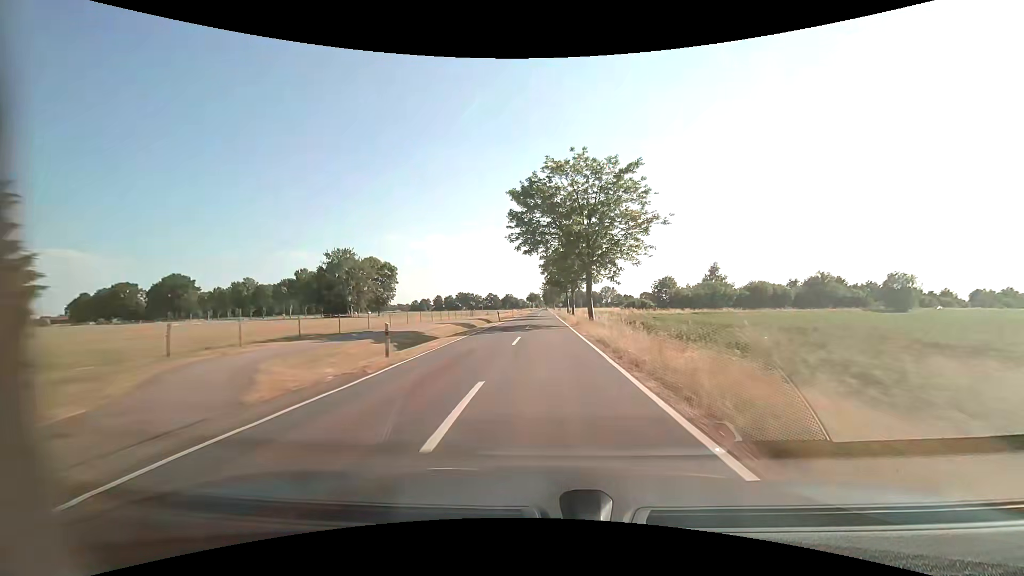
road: tertiary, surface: asphalt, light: Day
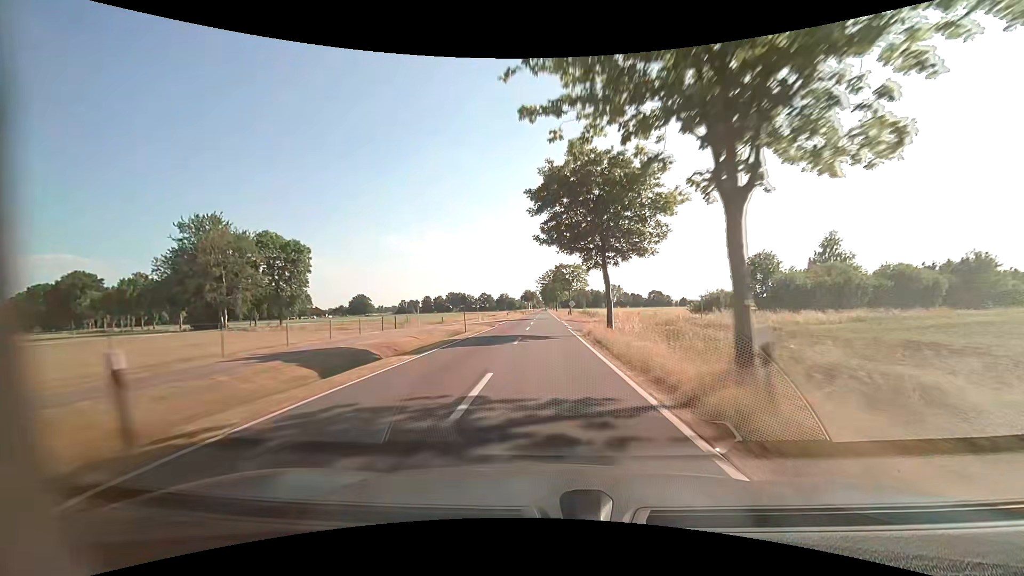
(+0.2, +47.5) m; 0°
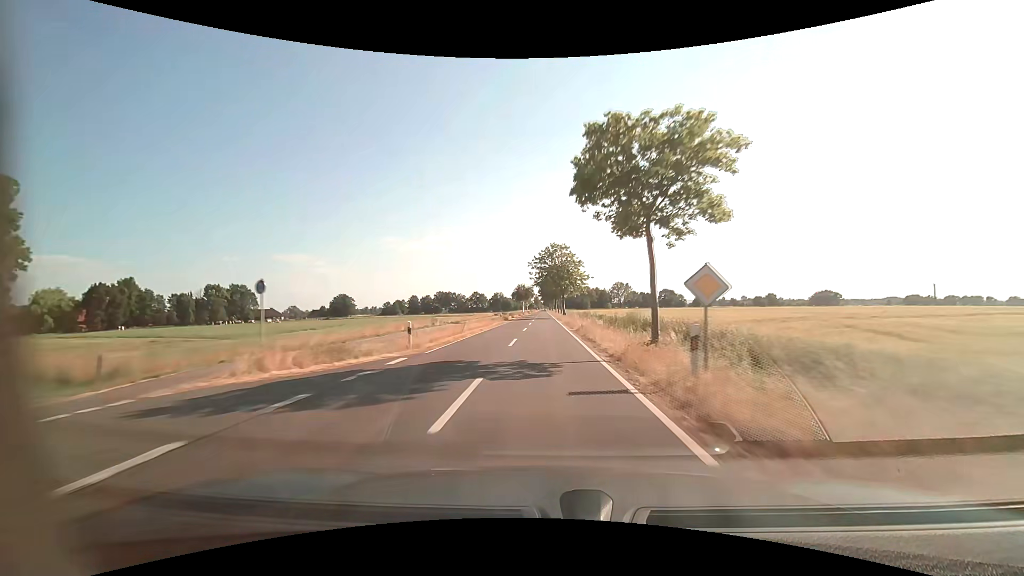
(0.0, +47.5) m; 0°
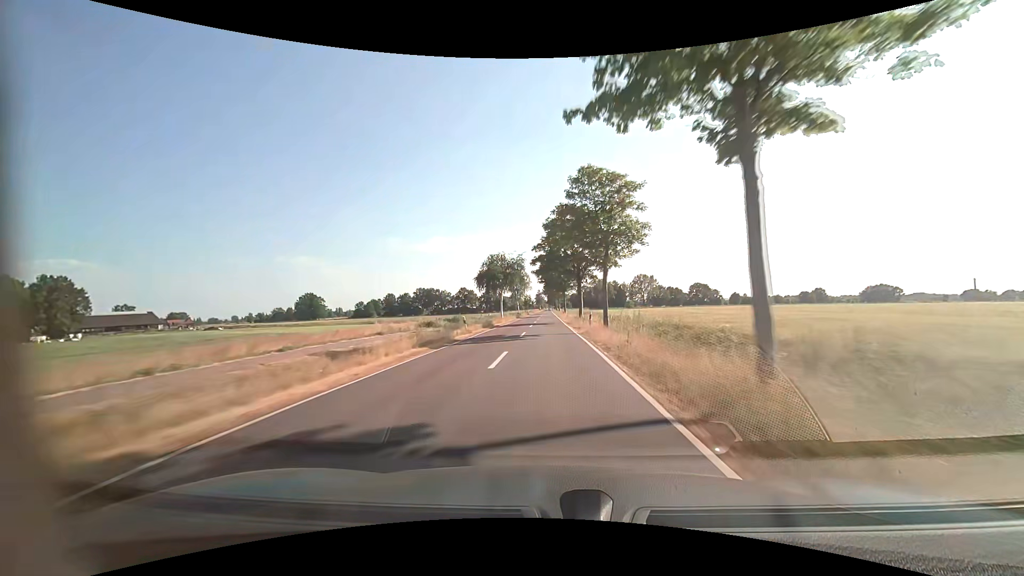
(-0.4, +79.2) m; -1°
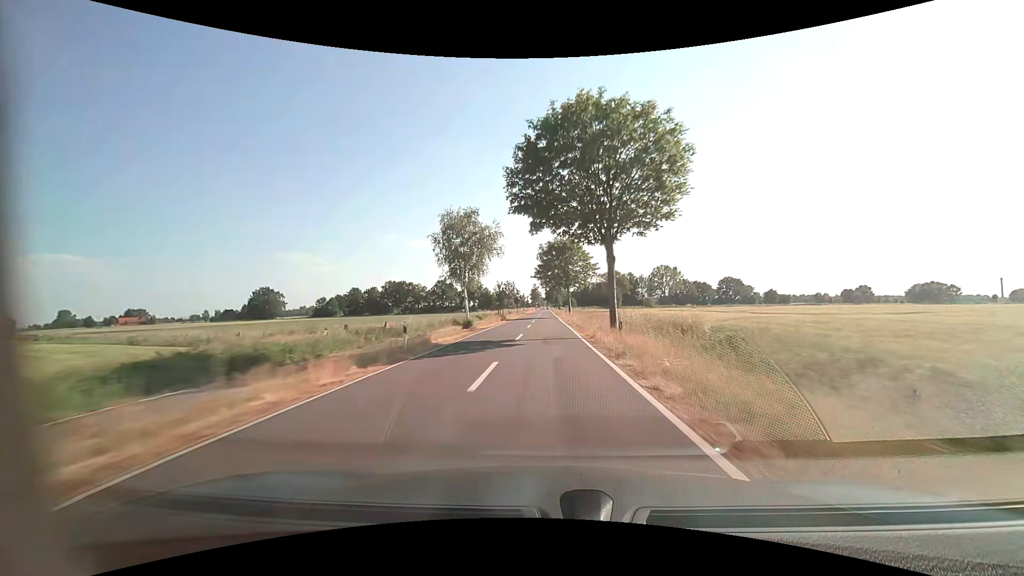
(+0.3, +63.4) m; 0°
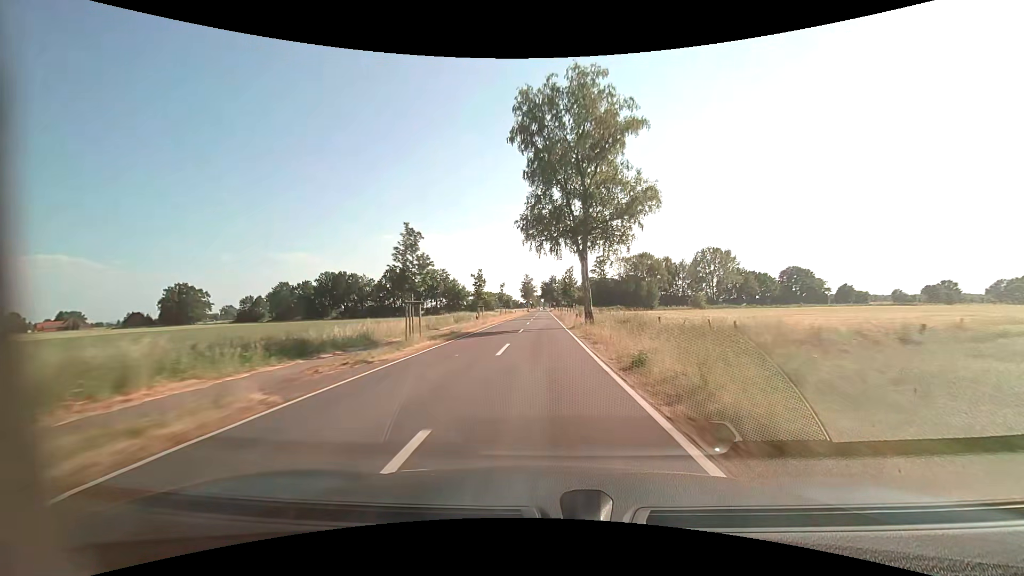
(+0.1, +79.2) m; 0°
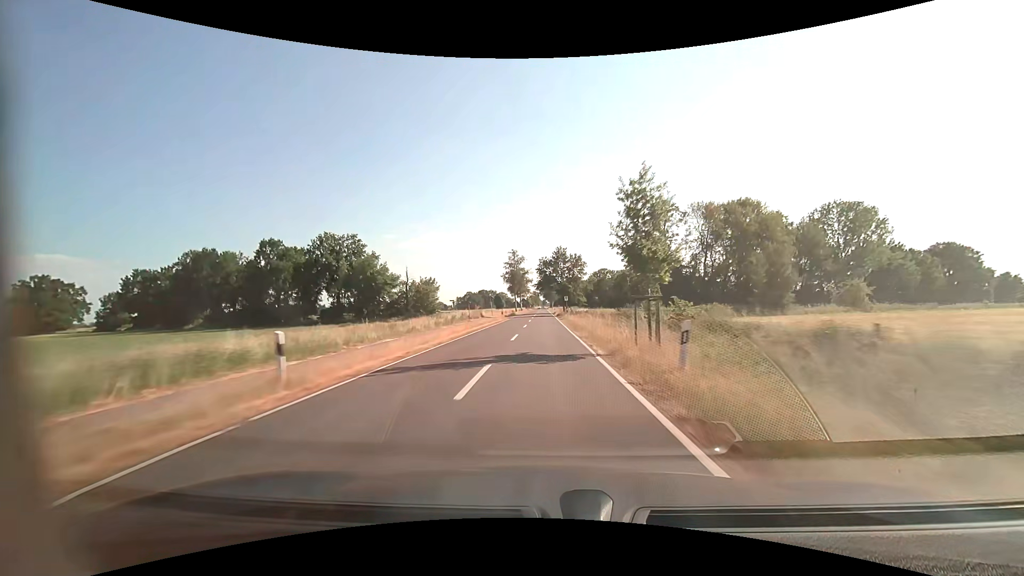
(-0.3, +79.1) m; 0°
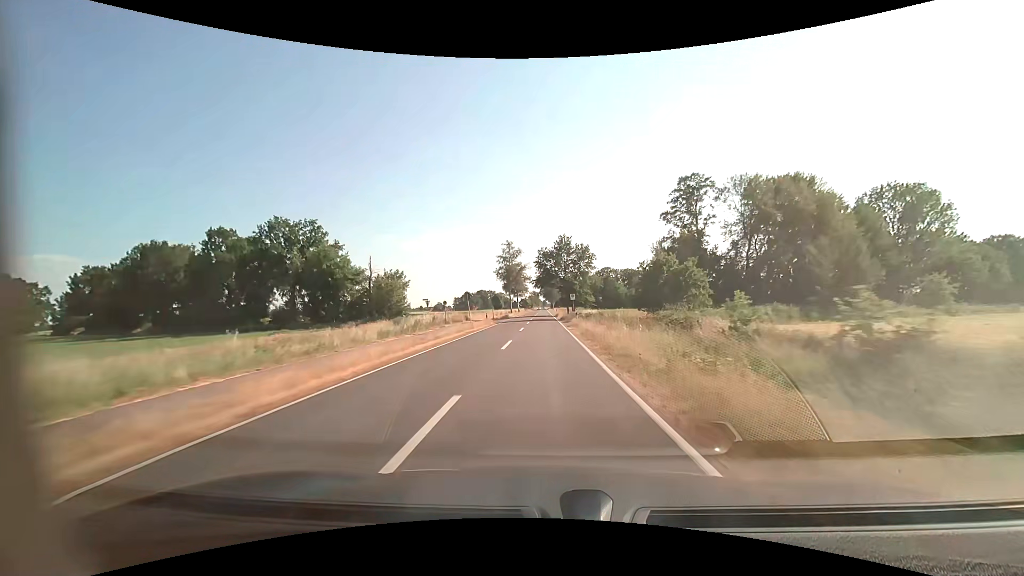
(-0.1, +15.8) m; 0°
(0, +10) (0, +20) (0, +30) (0, +40) (0, +50) (0, +60) (0, +70) (0, +80) (0, +90) (0, +100) m
